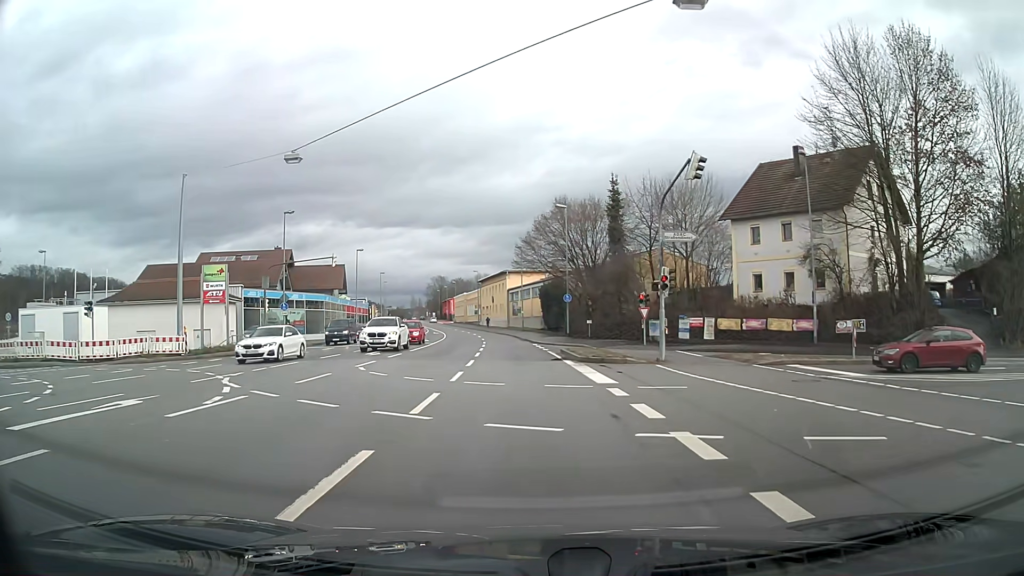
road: primary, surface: asphalt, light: Day
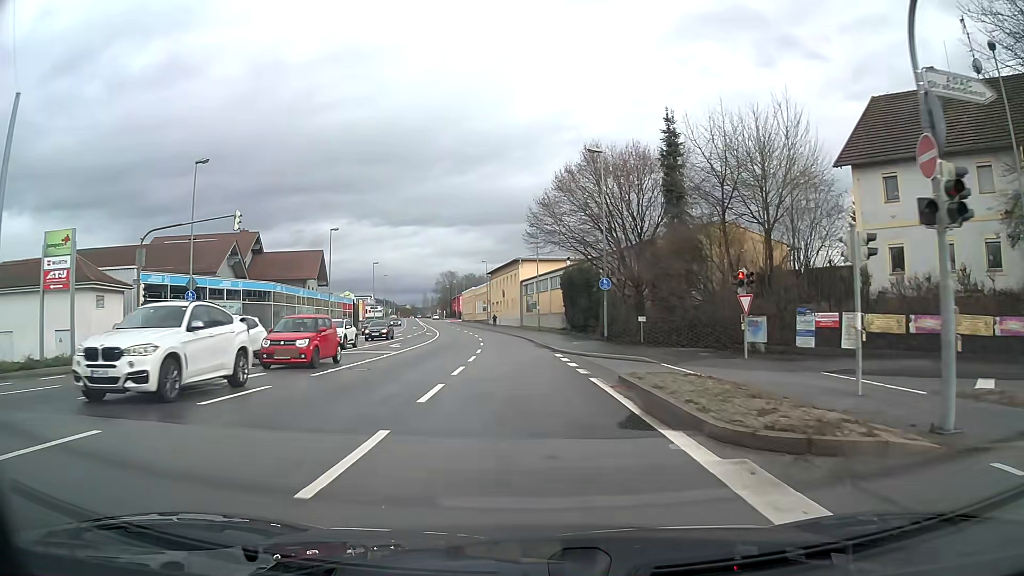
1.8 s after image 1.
(-0.2, +17.4) m; -1°
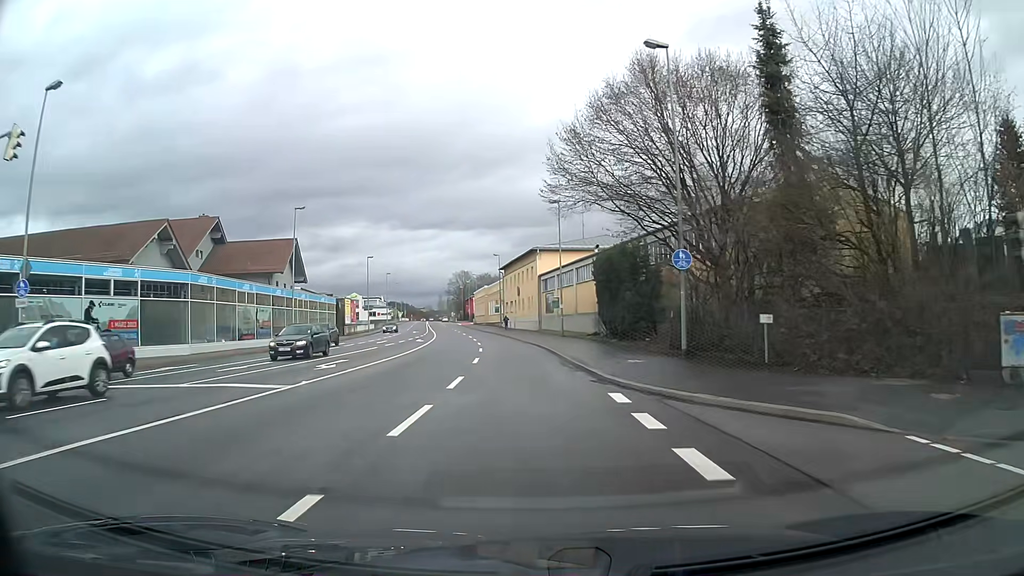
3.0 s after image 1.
(-0.3, +15.0) m; -2°
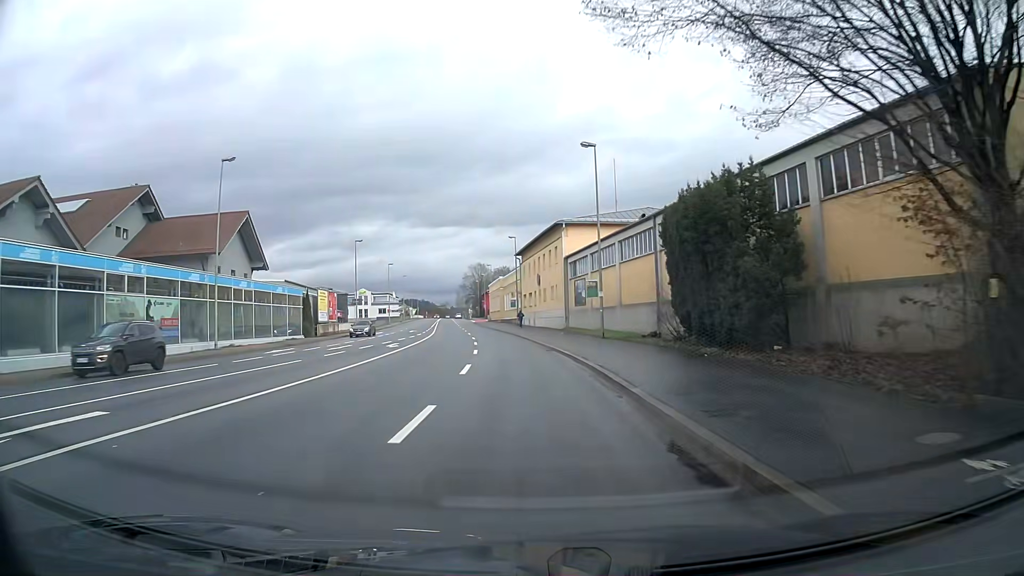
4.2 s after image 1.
(-0.2, +16.0) m; -2°
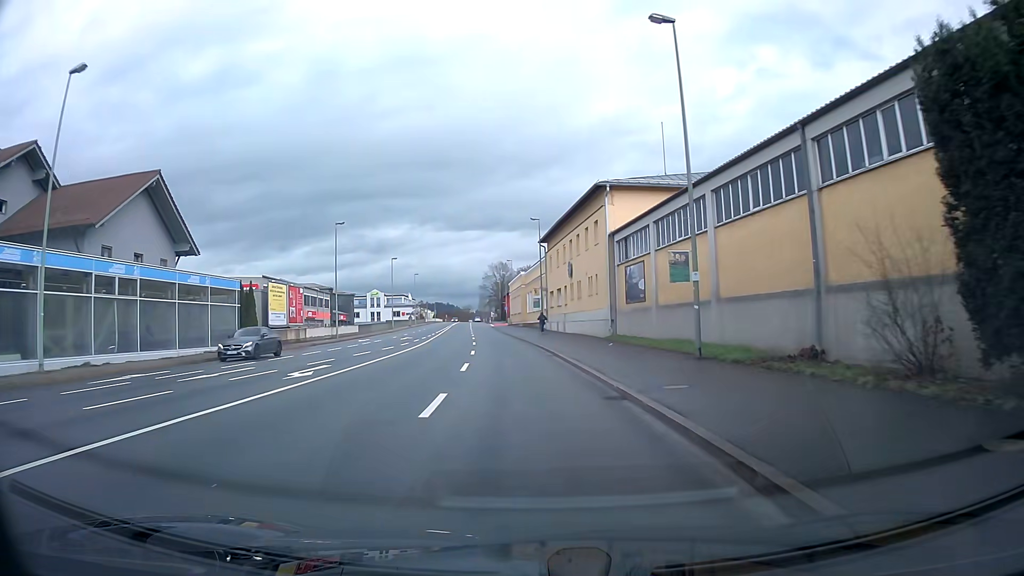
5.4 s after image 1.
(-0.4, +16.3) m; -2°
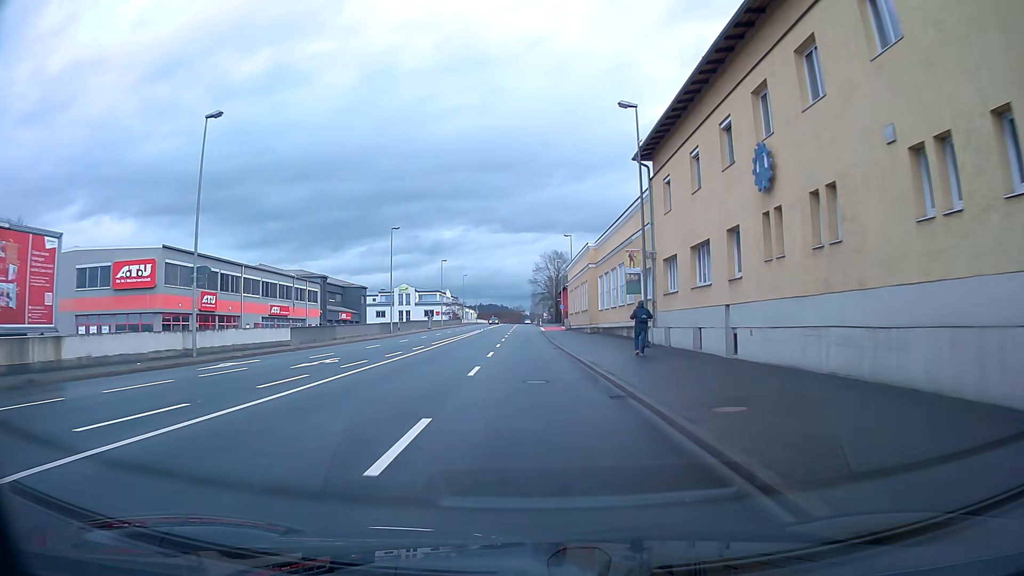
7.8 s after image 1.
(-1.2, +32.9) m; -4°
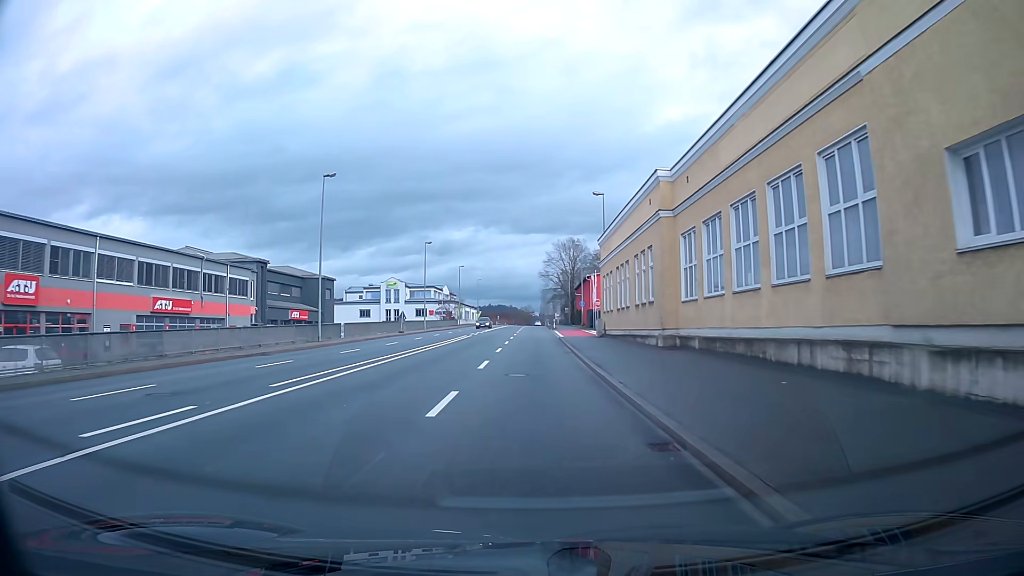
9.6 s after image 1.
(-0.1, +24.7) m; 0°
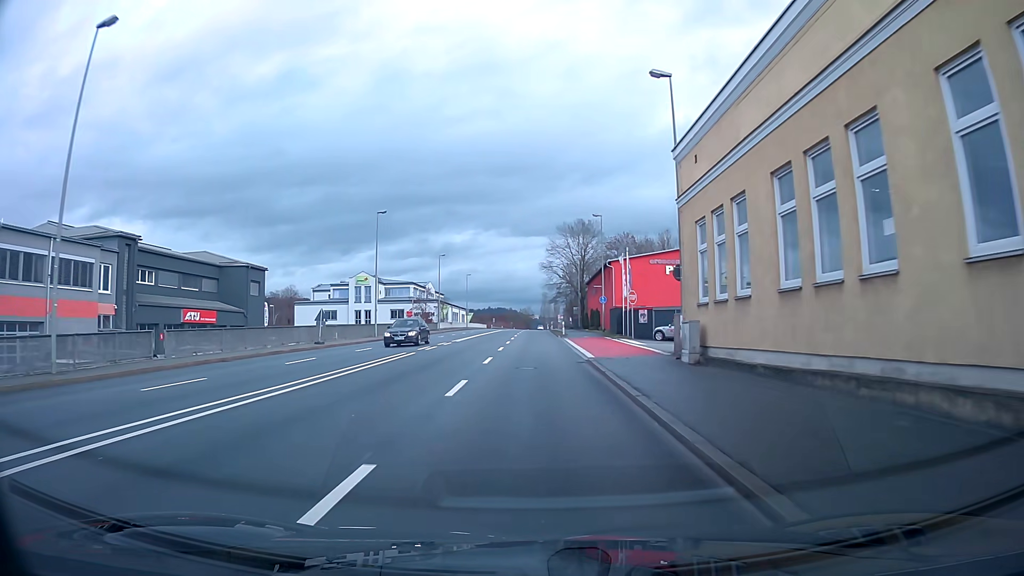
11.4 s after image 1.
(-0.1, +24.7) m; 0°
(0, +10) (0, +20) (0, +30) (0, +40) (0, +50) (0, +60) (0, +70) (0, +80) (0, +90) (0, +100) m
